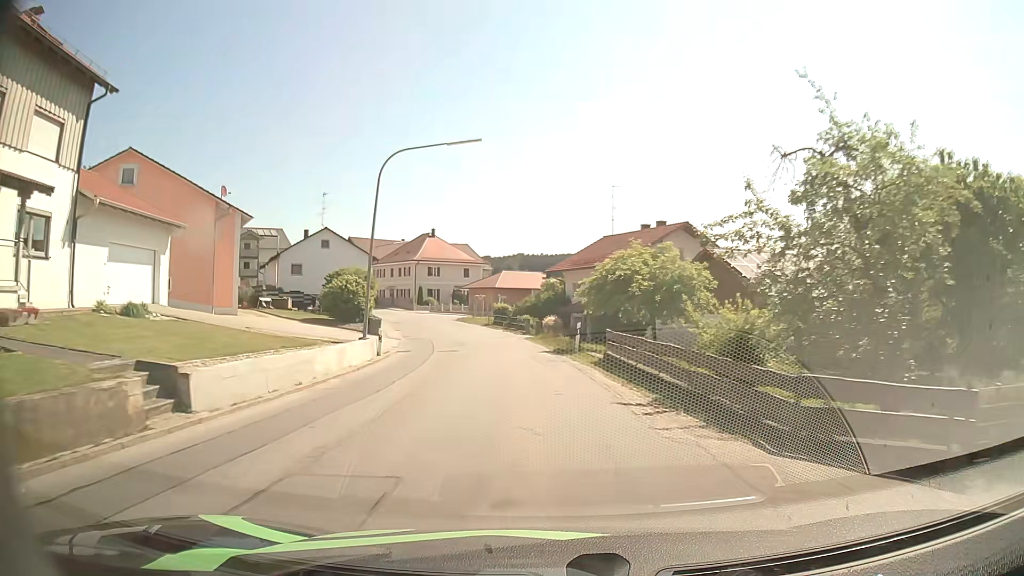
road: secondary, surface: asphalt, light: Day
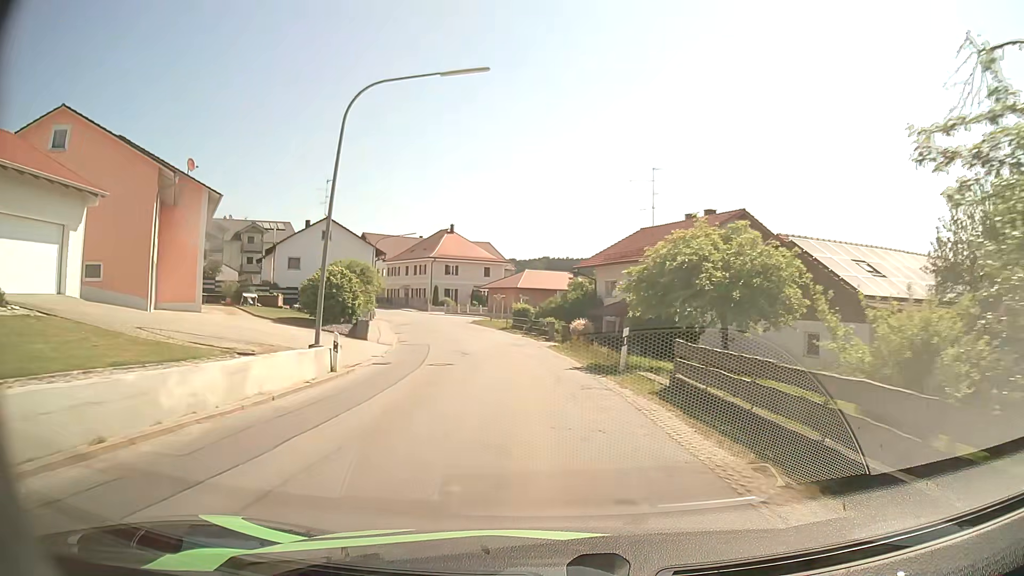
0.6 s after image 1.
(-0.2, +7.7) m; -2°
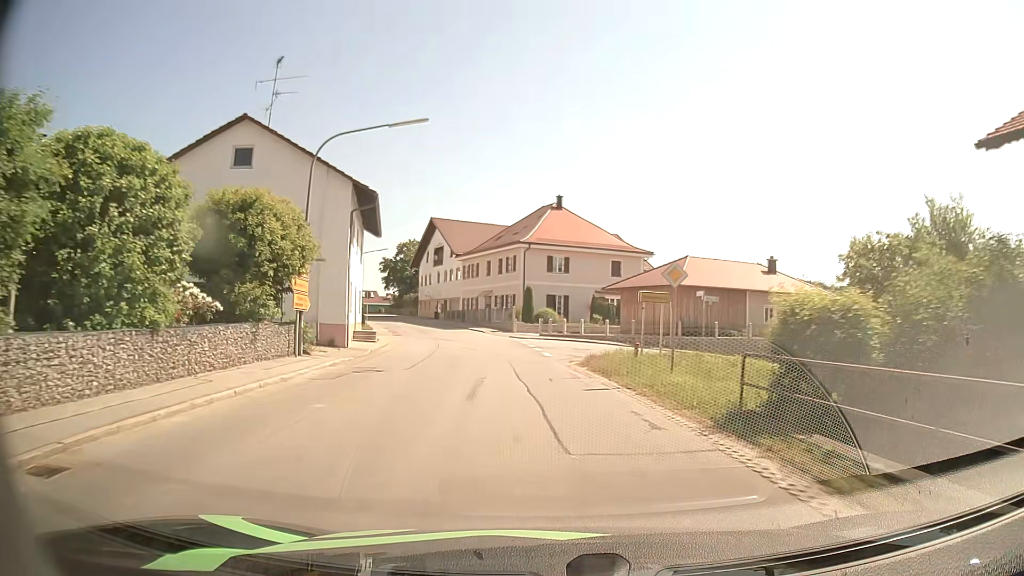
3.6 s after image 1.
(-3.6, +37.7) m; -10°
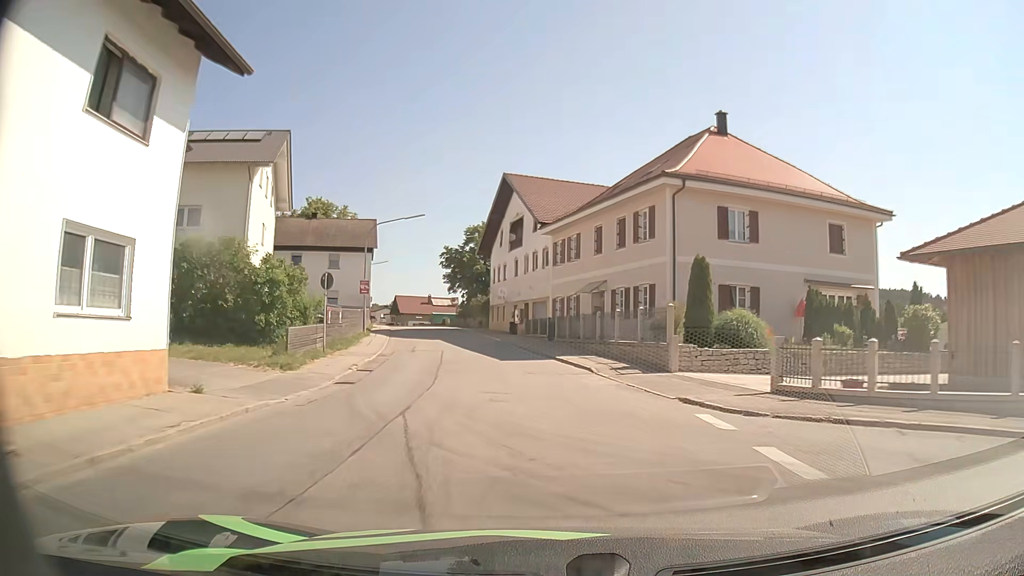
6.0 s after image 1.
(-3.0, +29.8) m; -9°
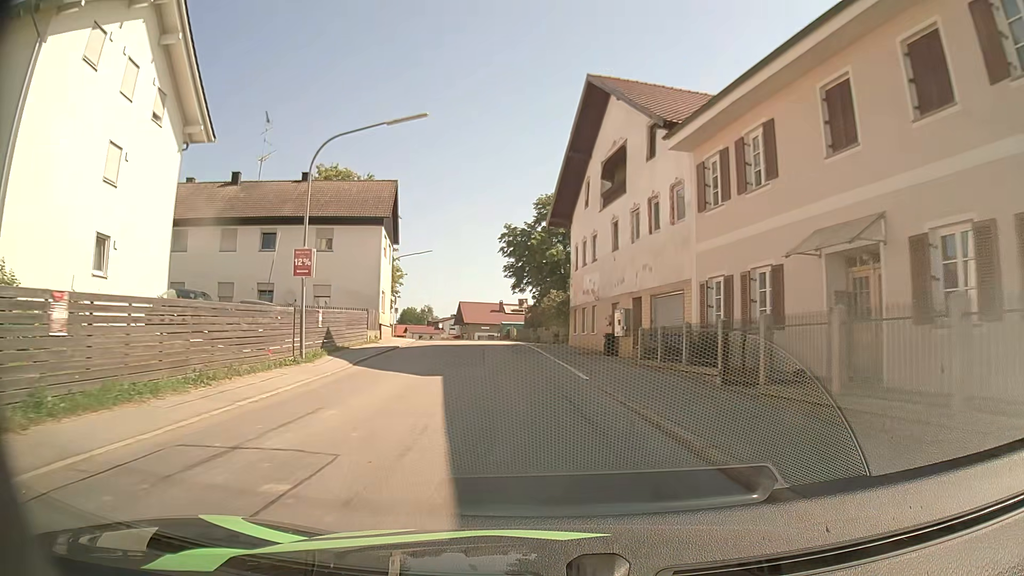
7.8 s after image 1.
(-1.5, +22.4) m; -8°
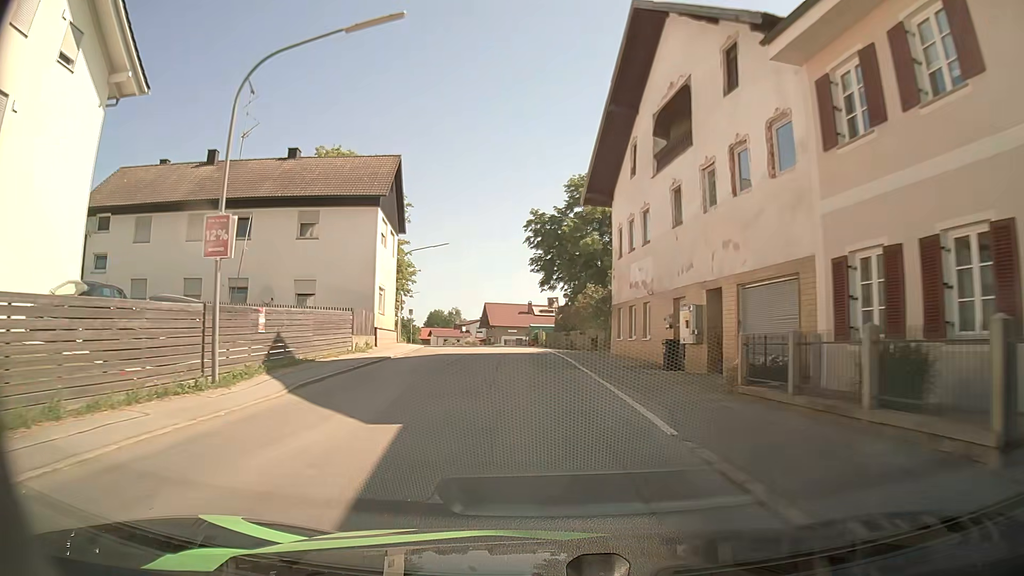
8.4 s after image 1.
(-0.1, +7.4) m; -2°
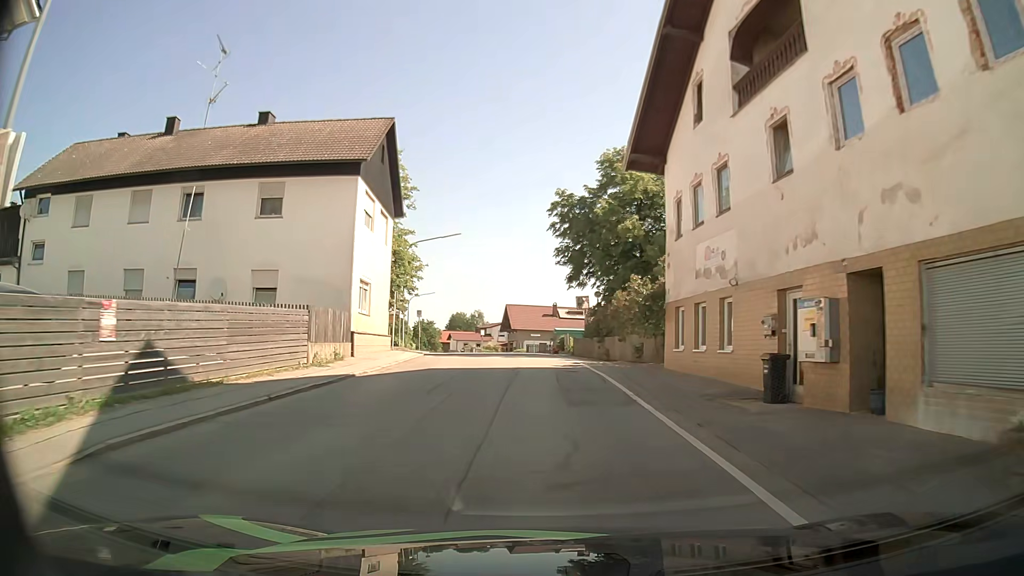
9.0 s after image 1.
(-0.1, +7.4) m; -2°
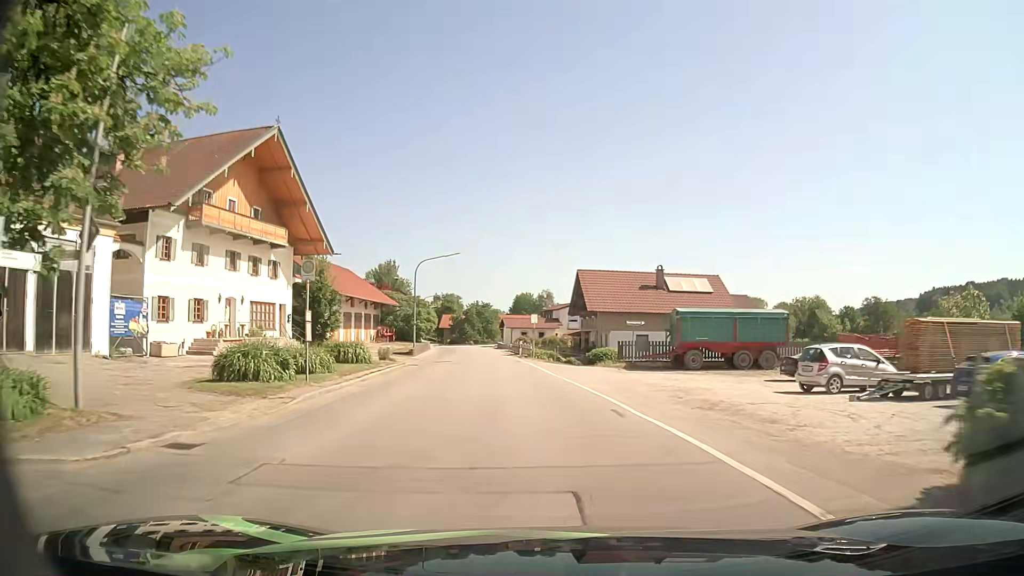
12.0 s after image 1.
(-2.1, +36.3) m; -7°
(0, +10) (-1, +20) (-2, +30) (-3, +40) (-4, +50) (-5, +60) (-6, +70) (-8, +80) (-9, +89) (-11, +99) m
